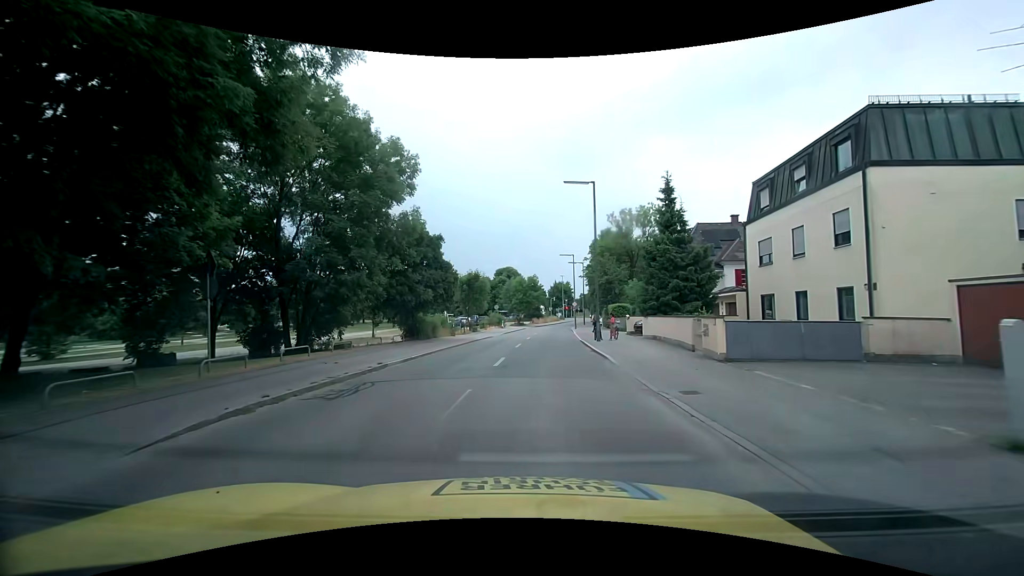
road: tertiary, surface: asphalt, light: Day
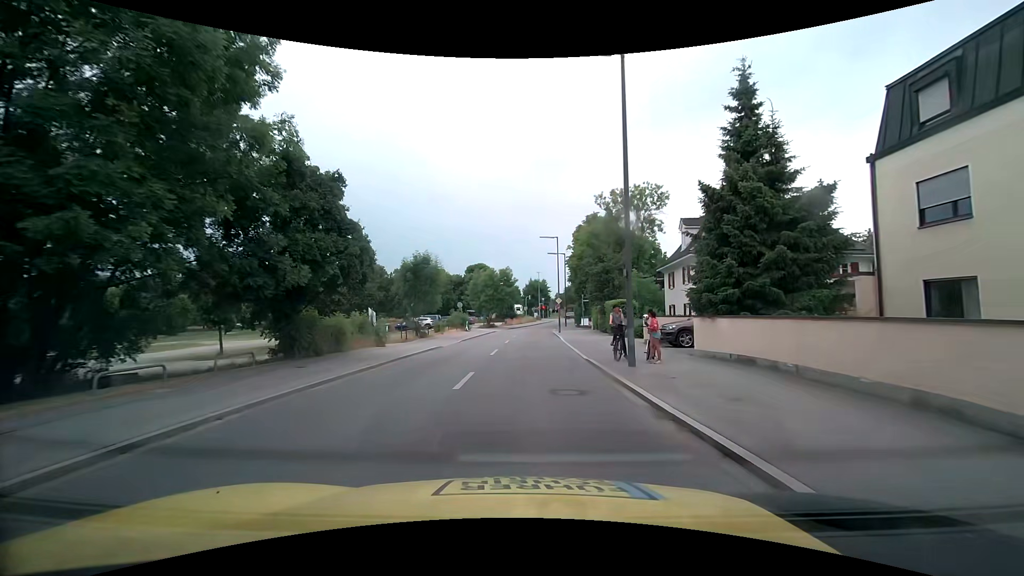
(+0.5, +13.3) m; +3°
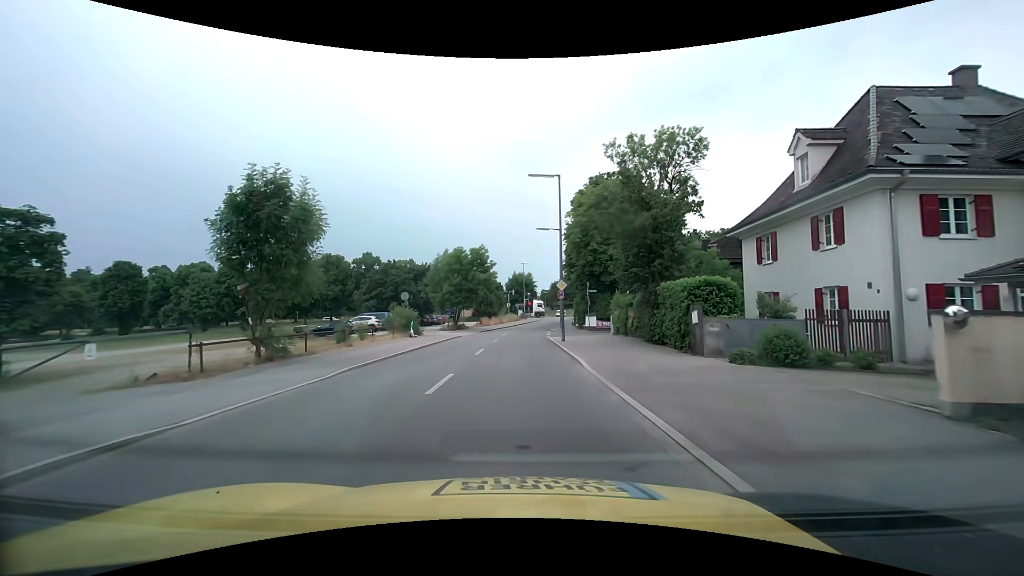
(+0.4, +18.9) m; +2°
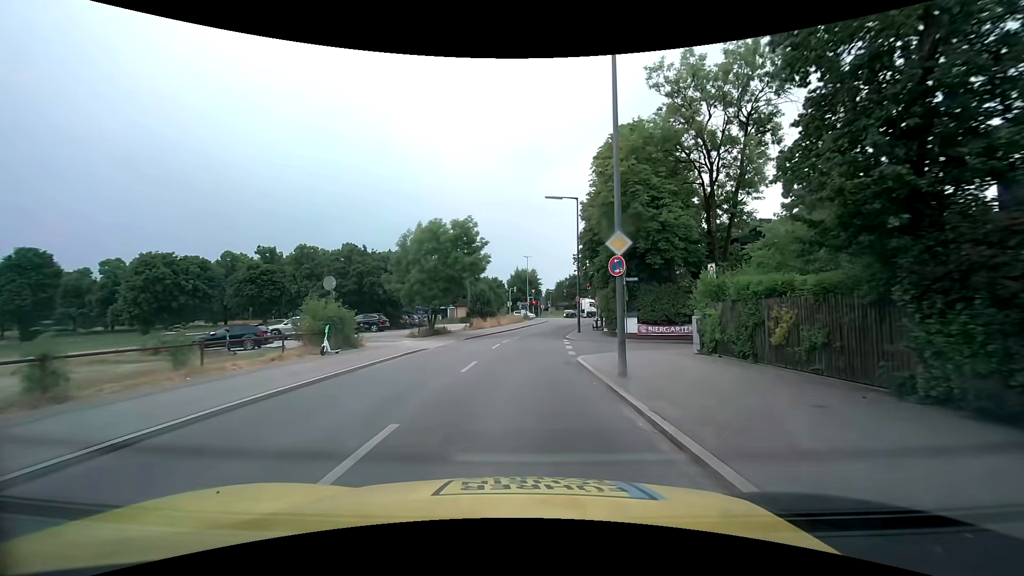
(0.0, +14.5) m; 0°
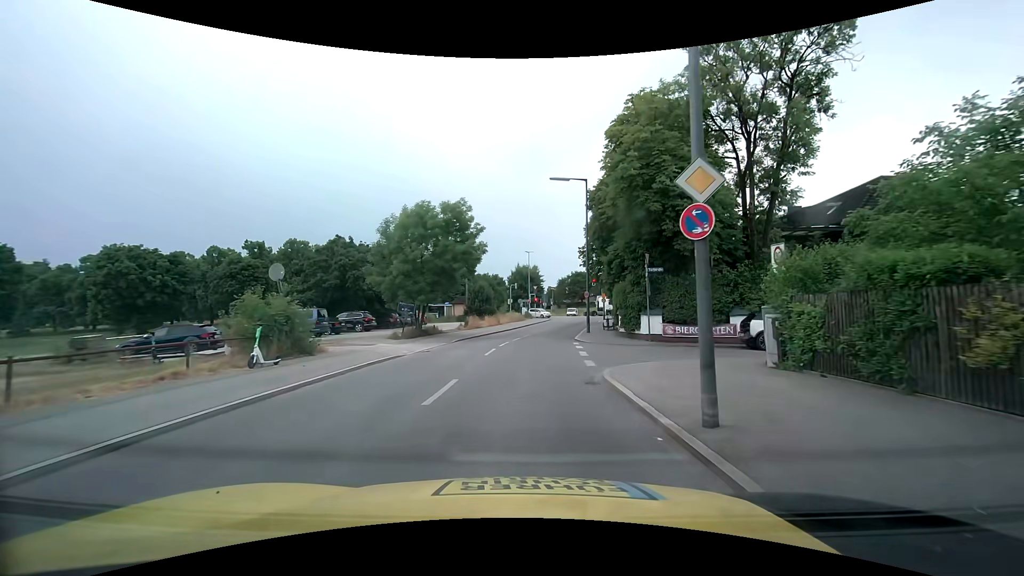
(0.0, +4.7) m; -1°
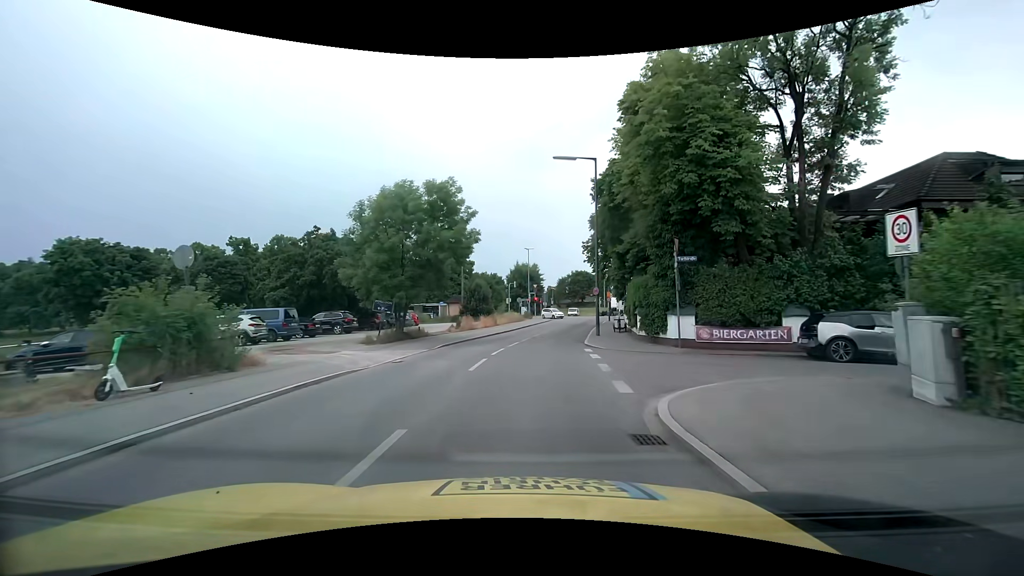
(0.0, +4.6) m; +1°
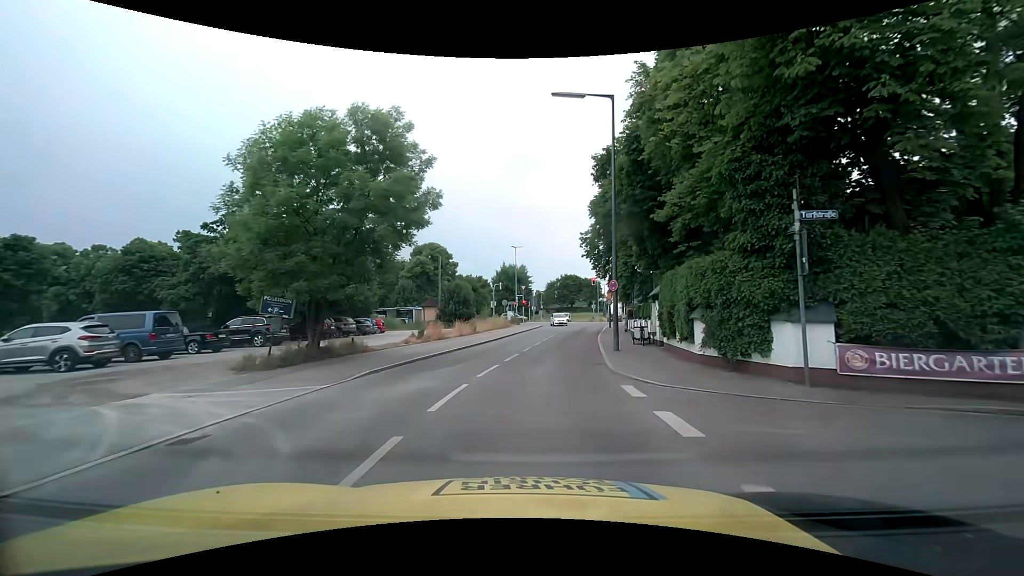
(0.0, +9.3) m; +1°
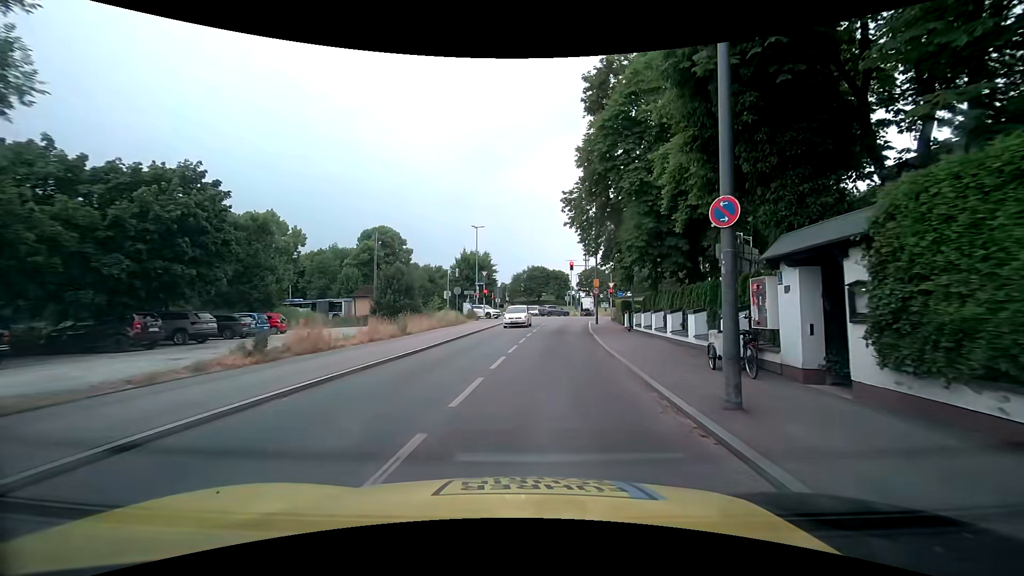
(+0.4, +13.5) m; +4°
